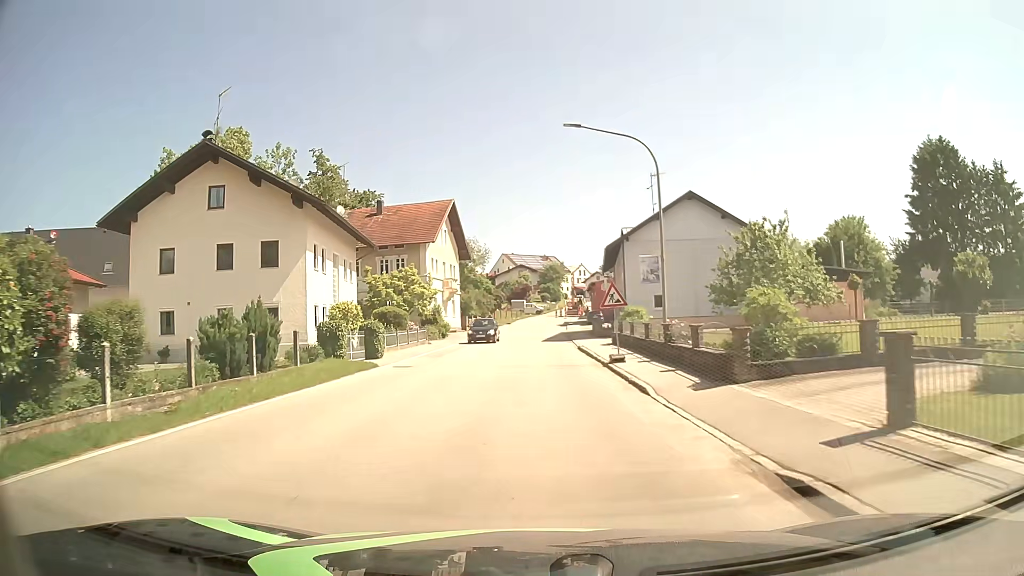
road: secondary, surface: asphalt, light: Day
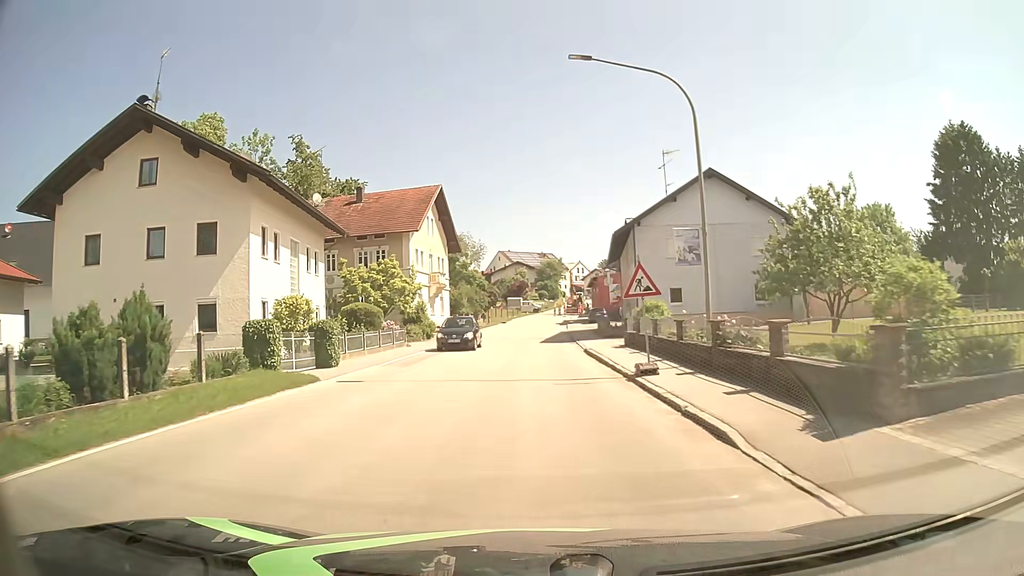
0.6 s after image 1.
(0.0, +5.8) m; 0°
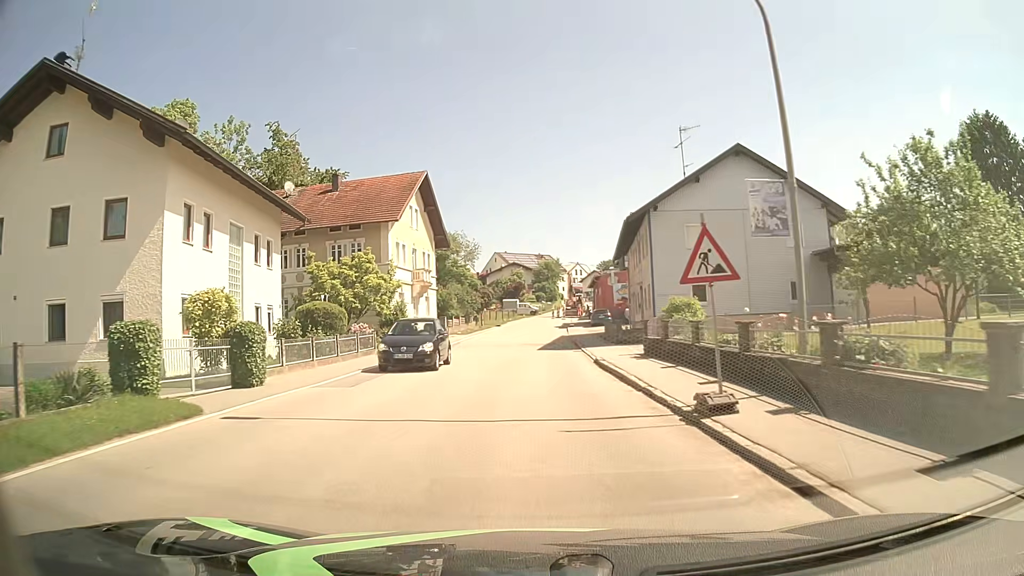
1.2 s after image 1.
(0.0, +5.8) m; 0°
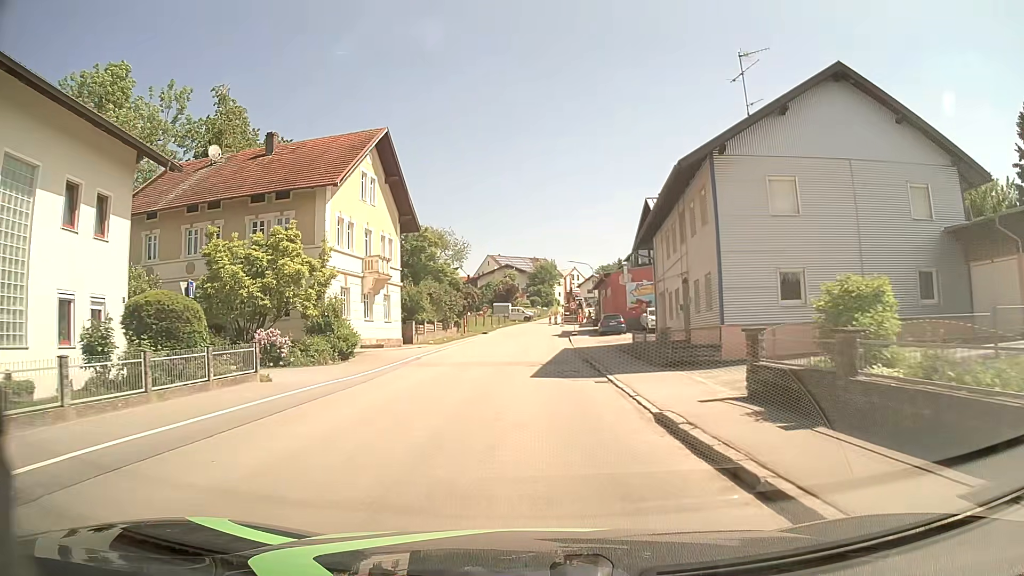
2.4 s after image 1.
(+0.1, +11.7) m; +1°
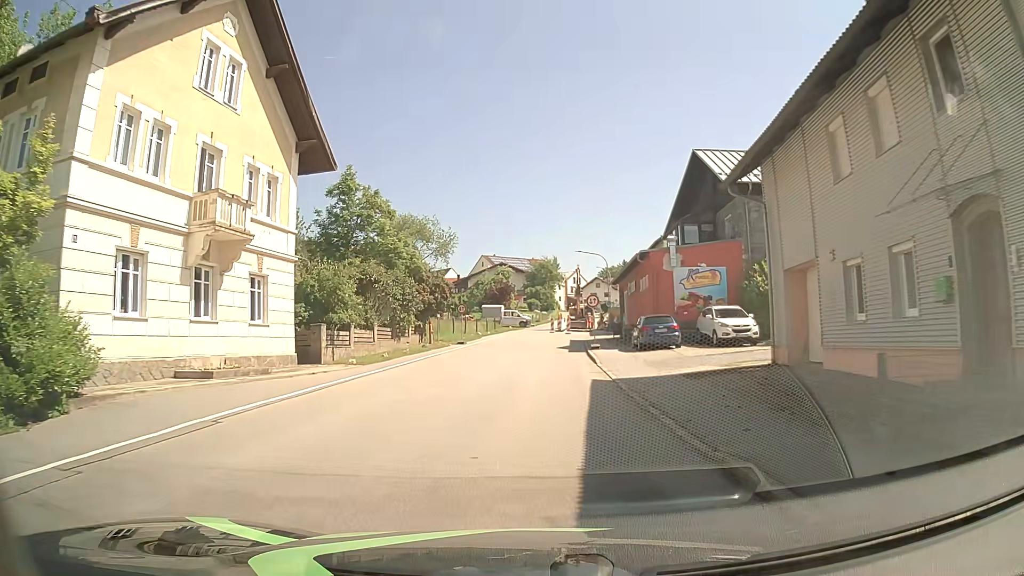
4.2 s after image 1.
(0.0, +17.2) m; +1°
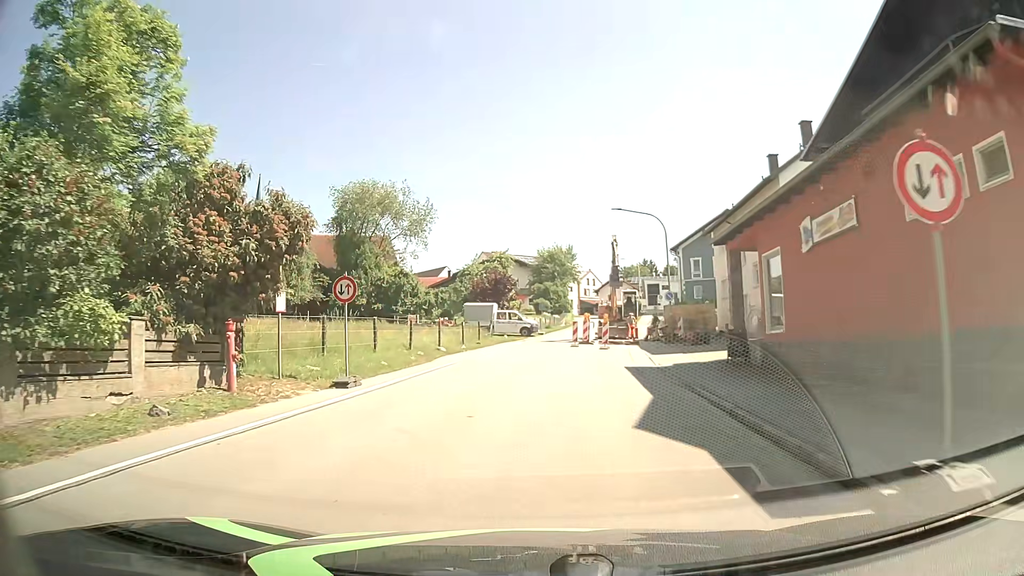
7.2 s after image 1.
(-0.2, +25.9) m; -1°
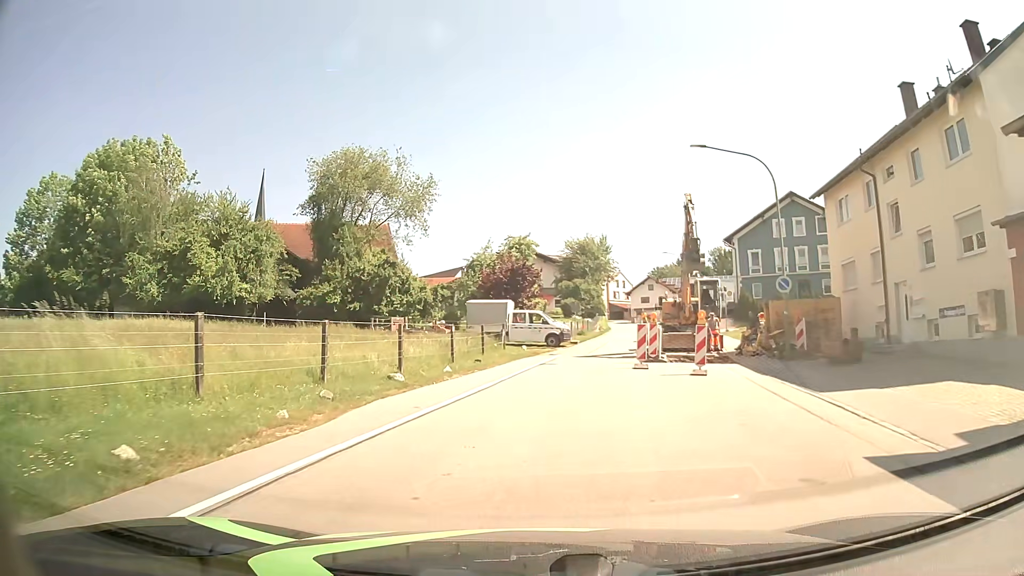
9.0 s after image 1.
(-0.4, +14.5) m; -2°
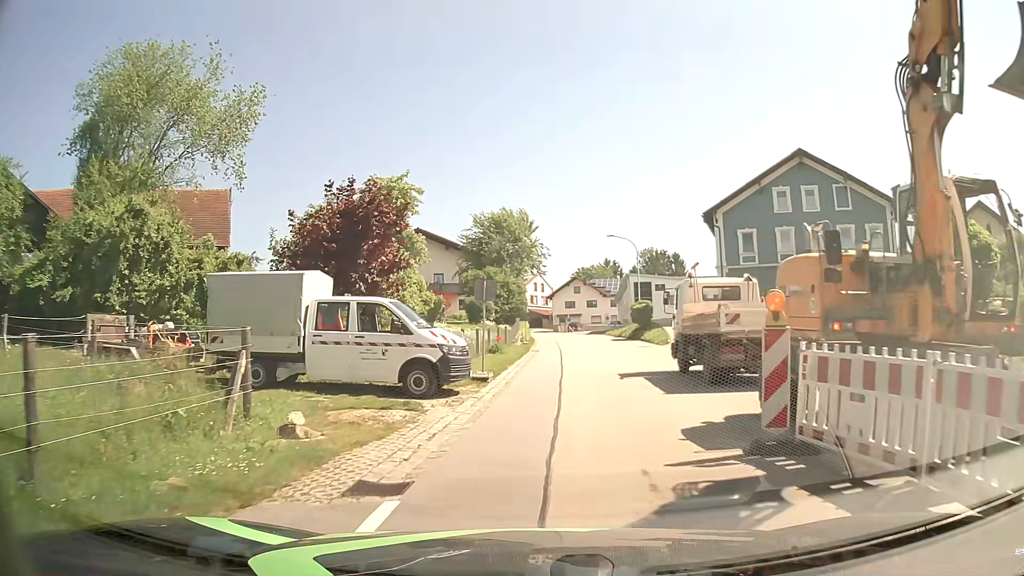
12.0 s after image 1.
(+1.1, +22.5) m; +7°
(0, +10) (+1, +20) (+3, +30) (+4, +40) (+5, +50) (+6, +60) (+6, +70) (+5, +80) (+4, +90) (+3, +100) m
